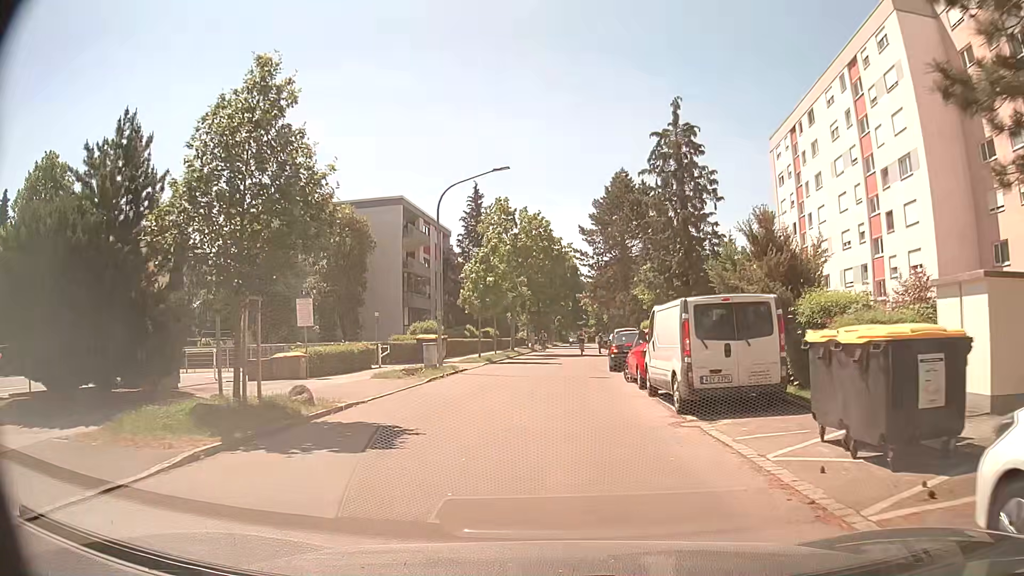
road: residential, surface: asphalt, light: Day
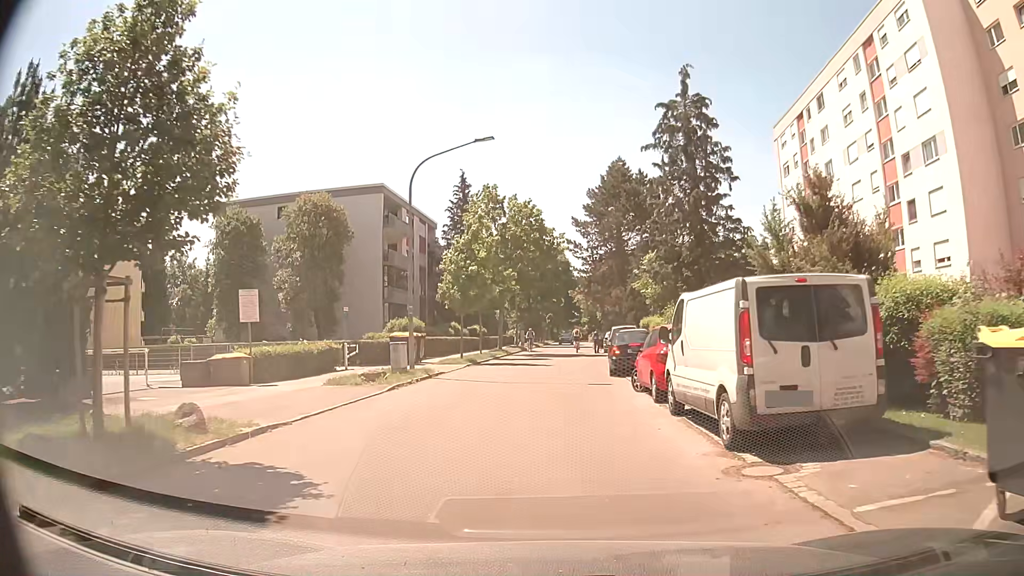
(0.0, +3.8) m; +1°
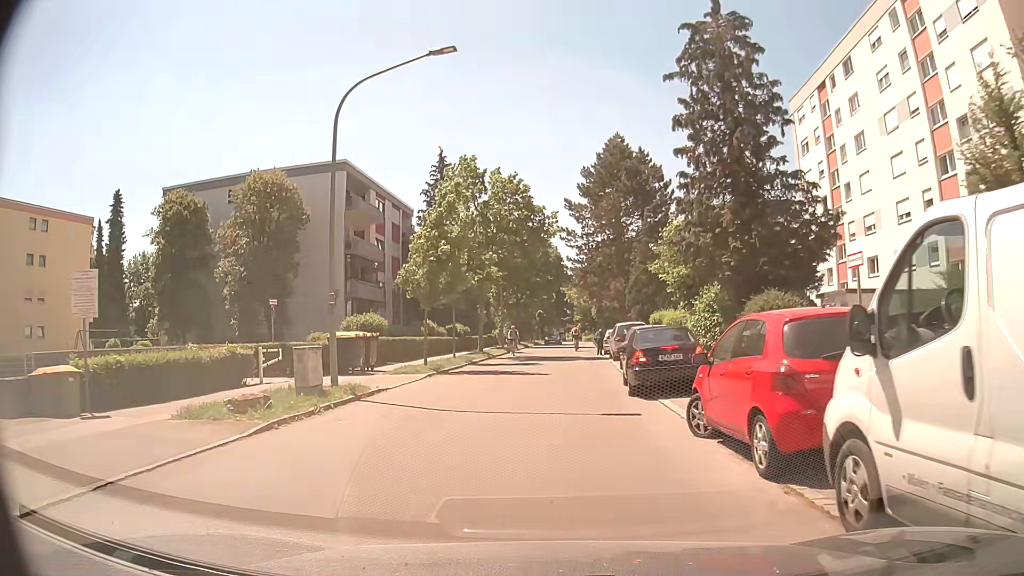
(+0.1, +7.3) m; 0°
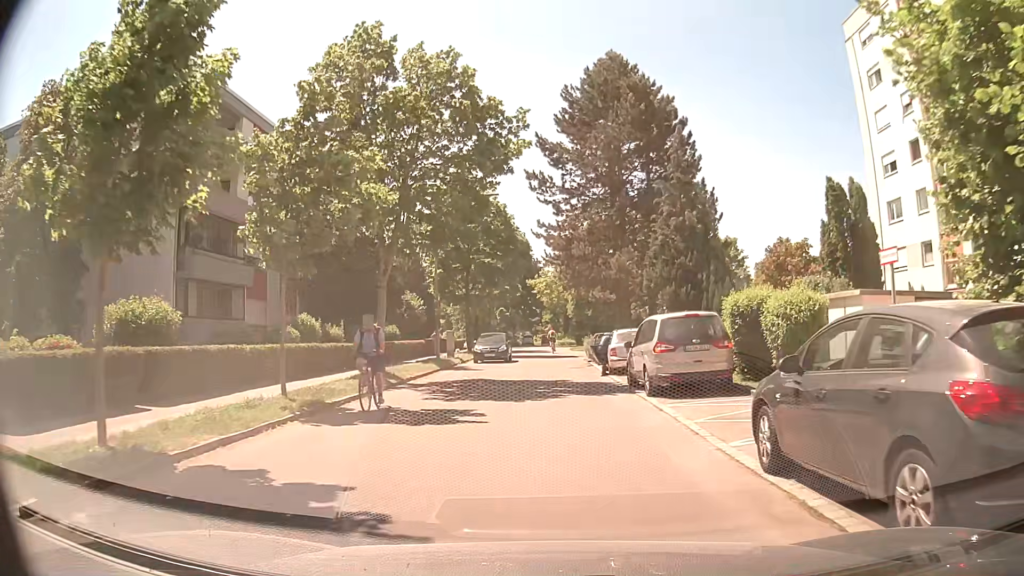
(+0.3, +18.0) m; +3°
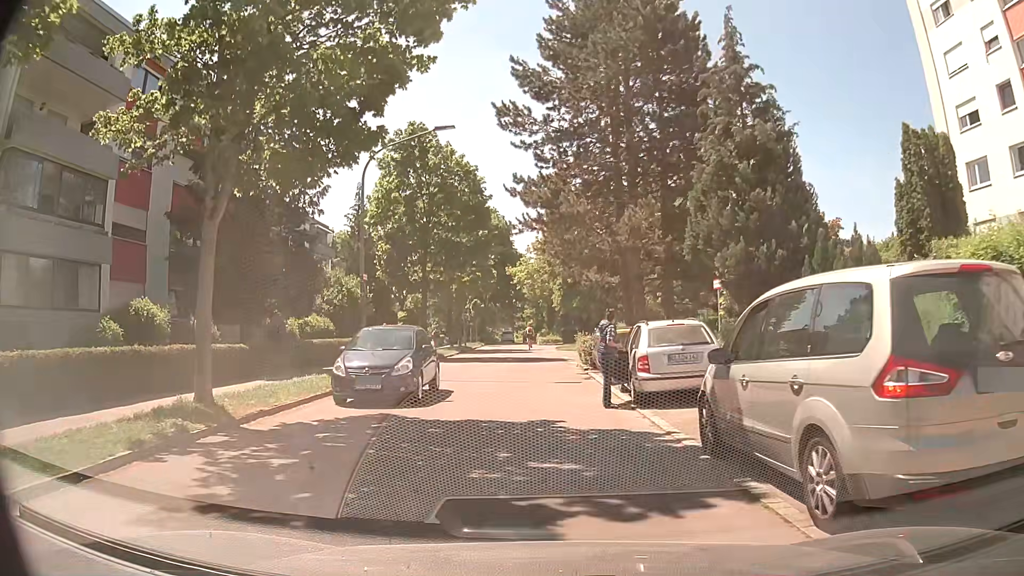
(+0.1, +9.9) m; +2°
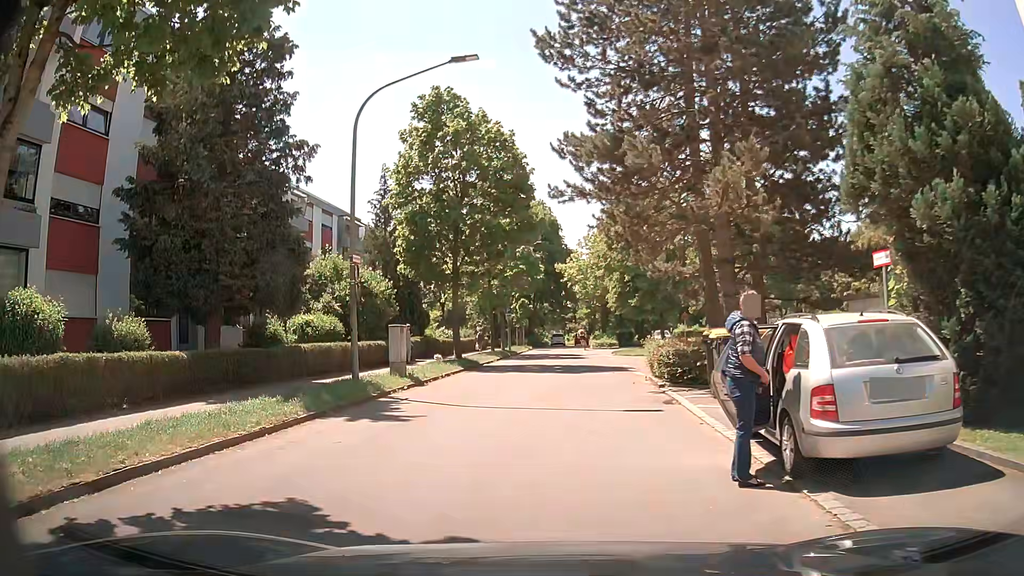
(-0.2, +5.8) m; -6°
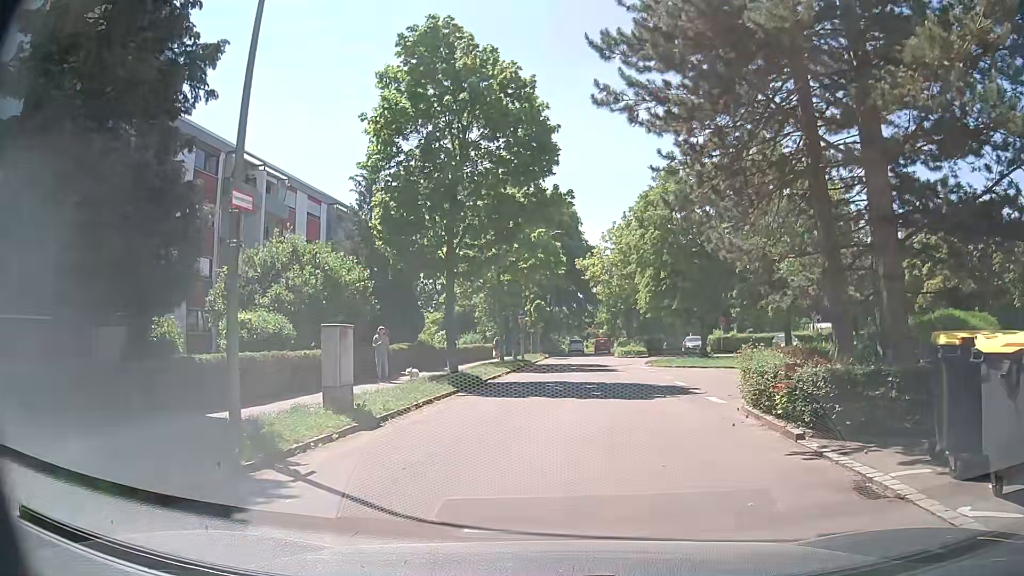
(-0.2, +7.6) m; +1°
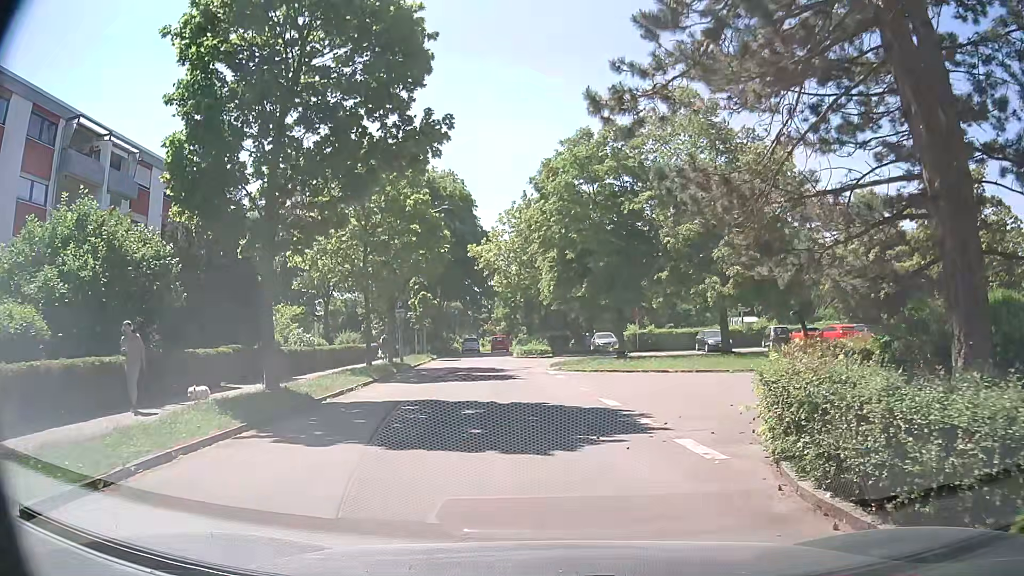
(+0.4, +7.2) m; +6°
